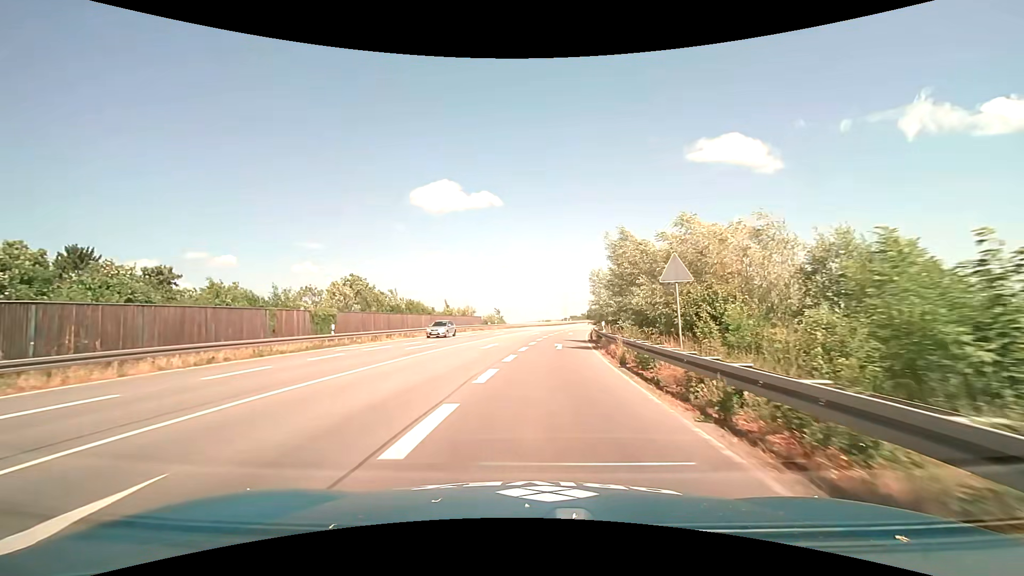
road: primary_link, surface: asphalt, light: Day
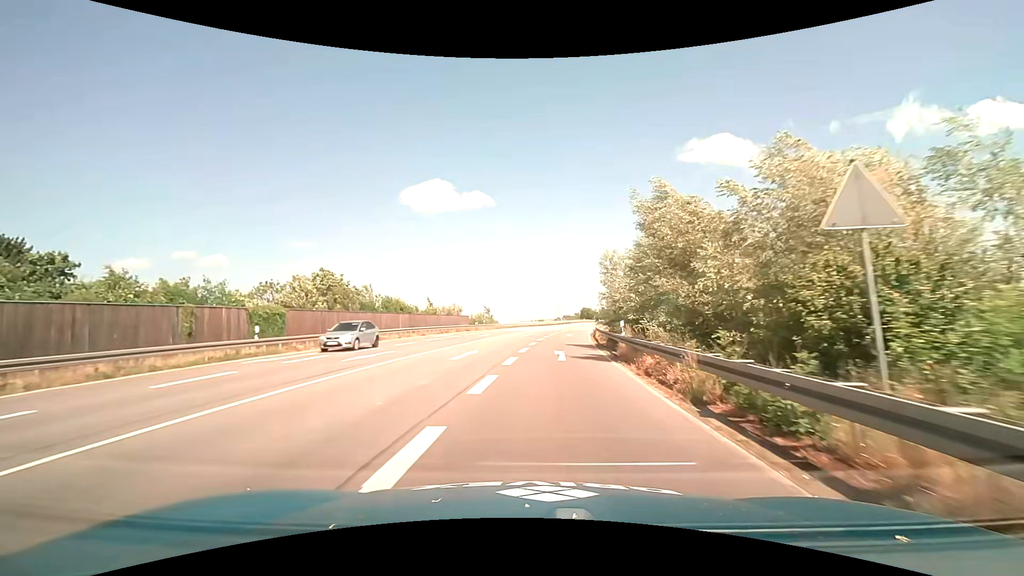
(+0.1, +7.8) m; +1°
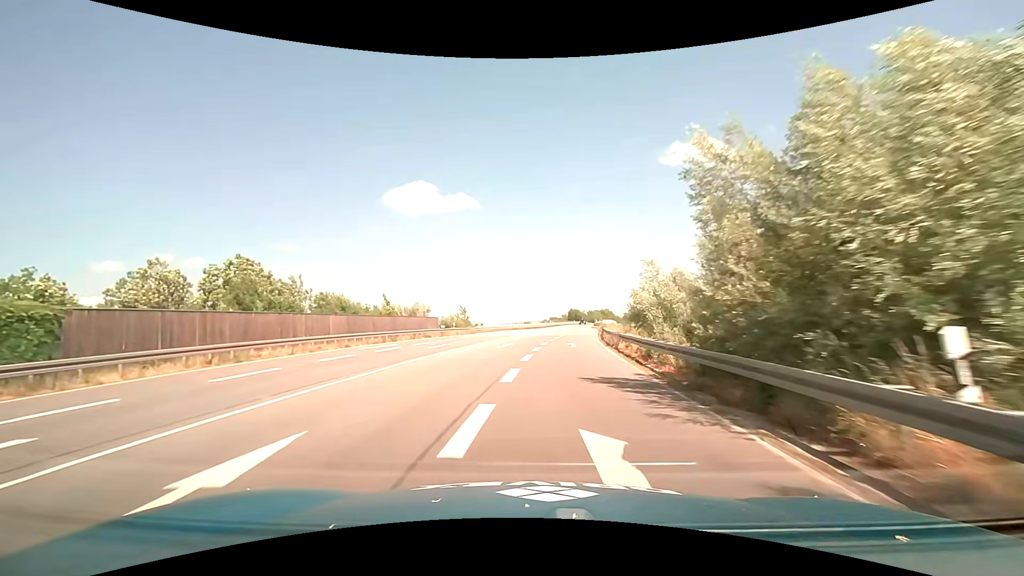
(+0.2, +16.2) m; +1°
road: primary
